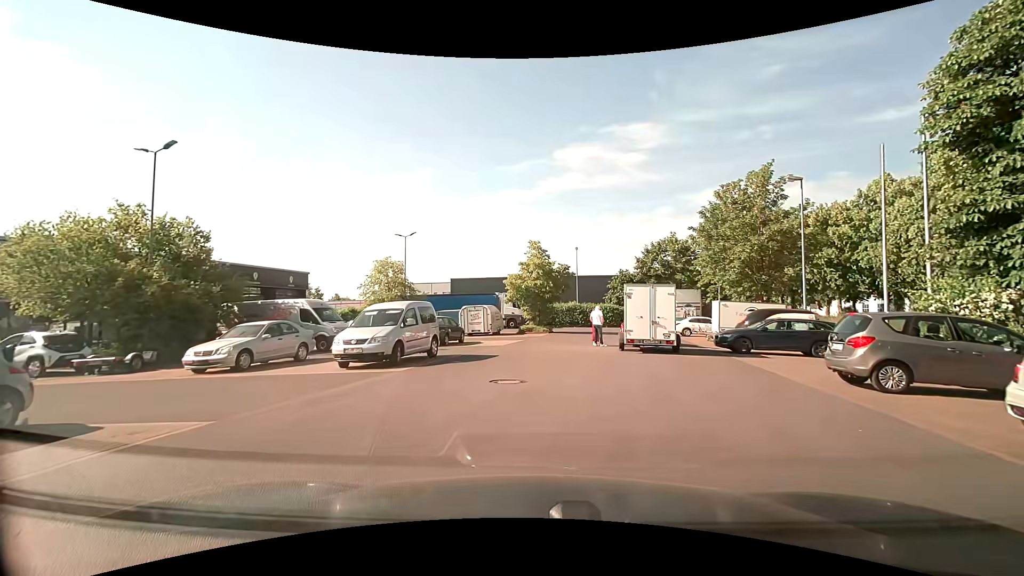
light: Day
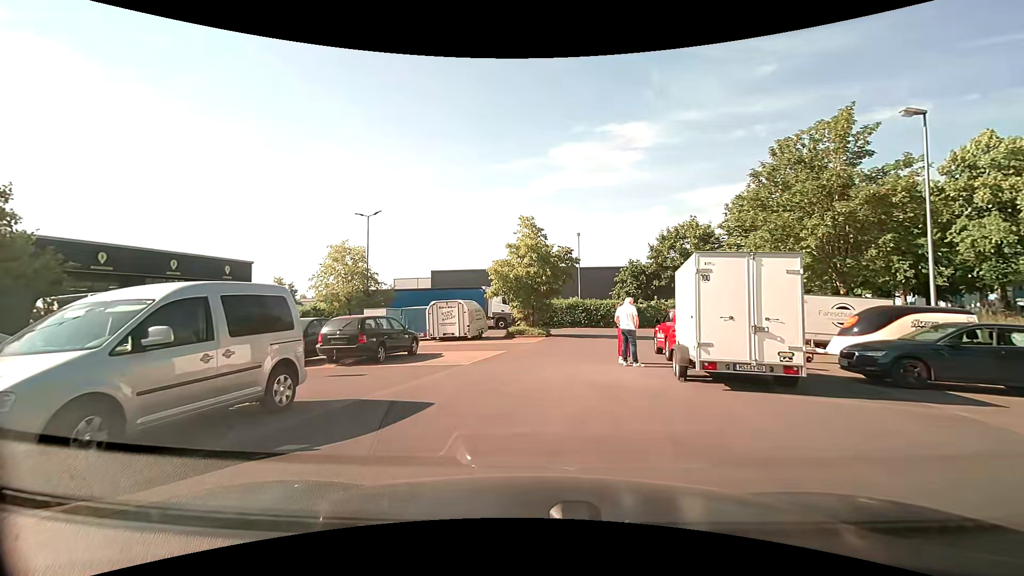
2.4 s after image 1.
(+0.2, +9.2) m; -1°
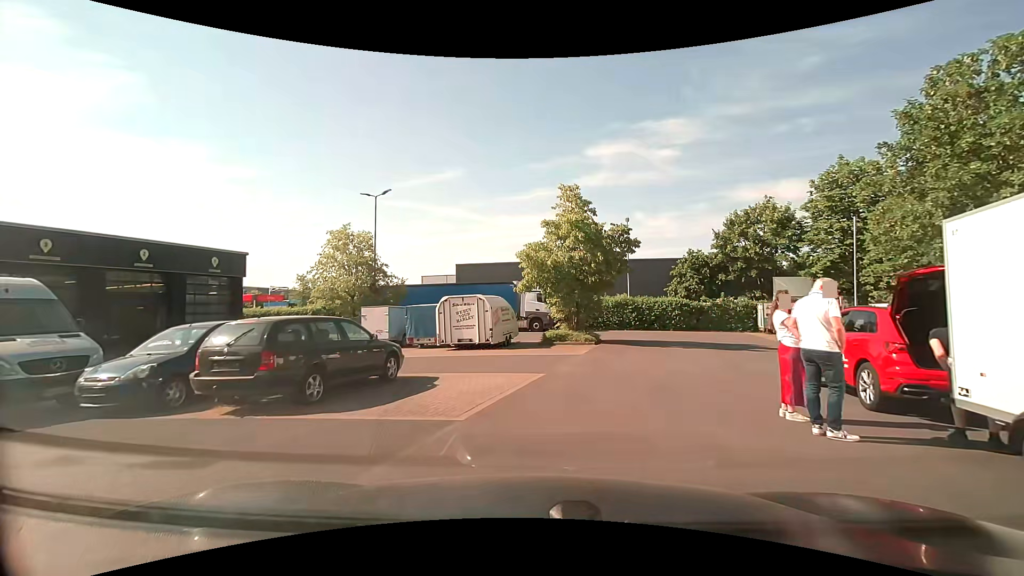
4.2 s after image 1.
(-0.2, +7.1) m; -4°
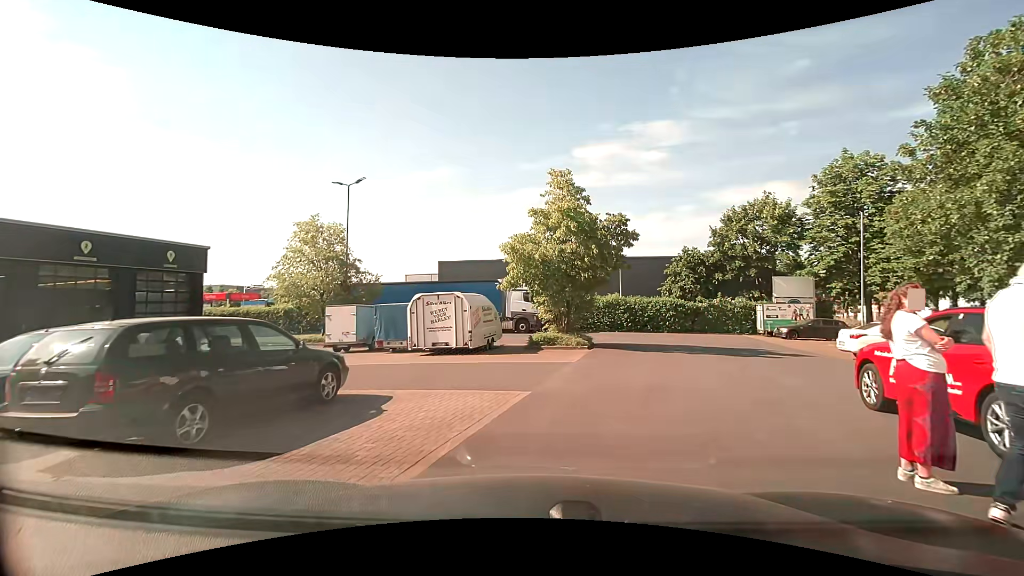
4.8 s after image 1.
(+0.1, +2.6) m; +2°
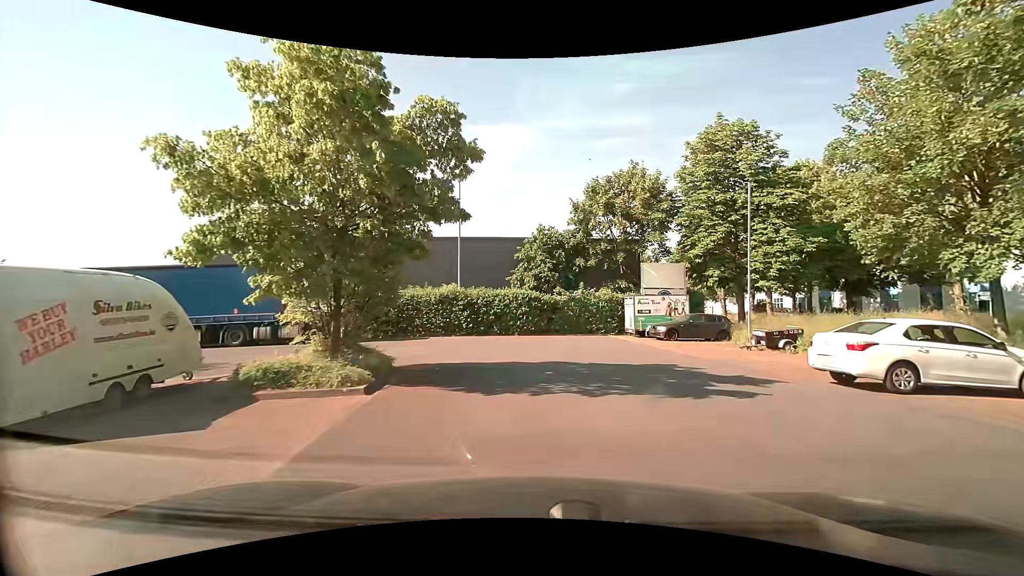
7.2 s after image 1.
(+1.7, +10.8) m; +18°
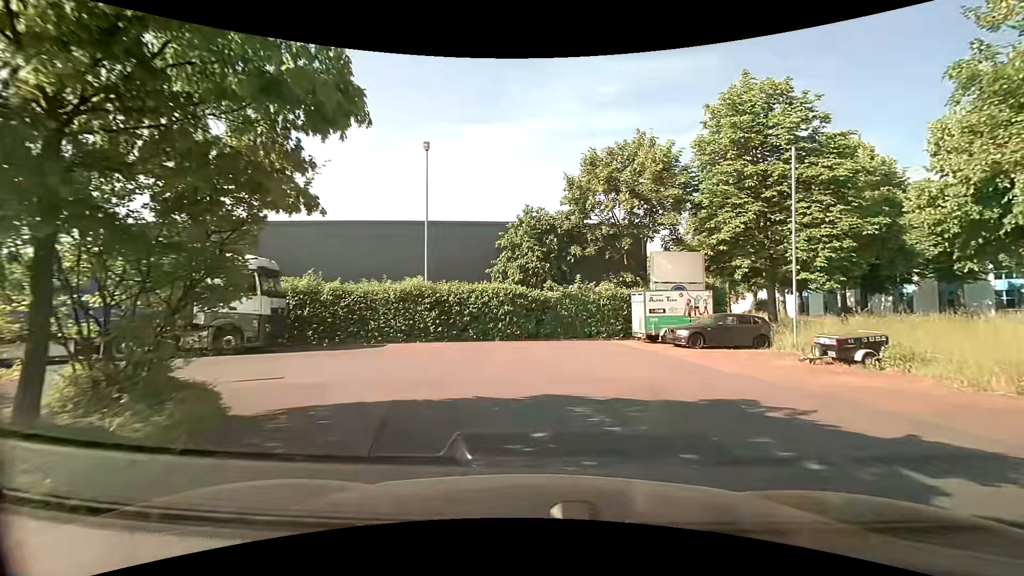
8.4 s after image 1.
(+0.1, +5.8) m; +2°
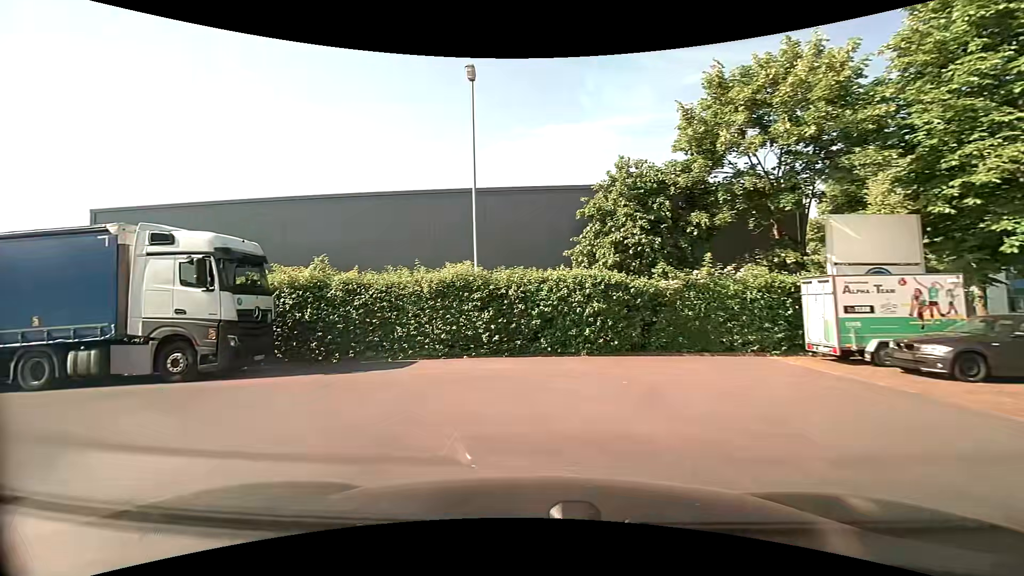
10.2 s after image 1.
(-0.3, +7.7) m; -10°
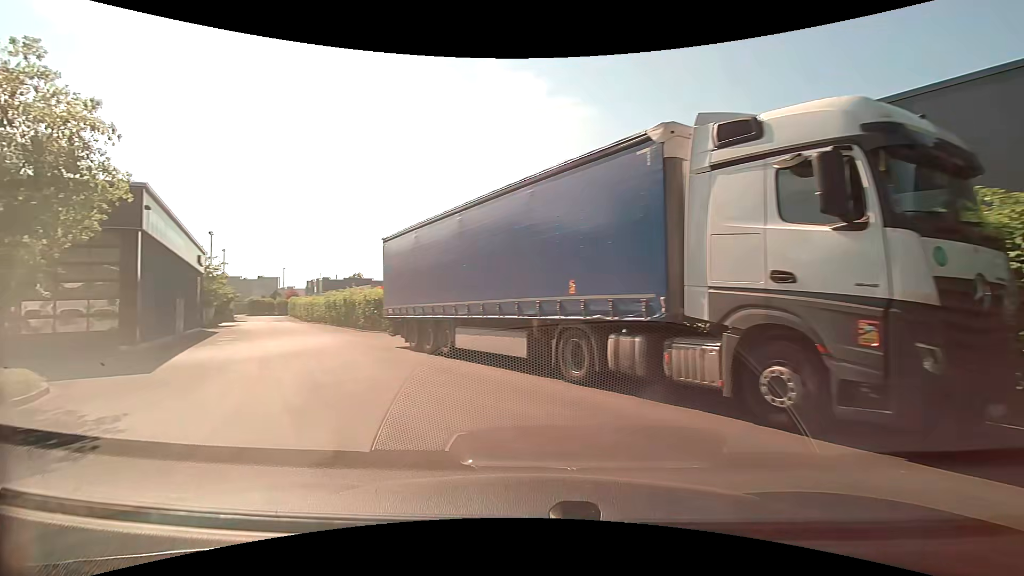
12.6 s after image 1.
(-3.8, +7.6) m; -55°
